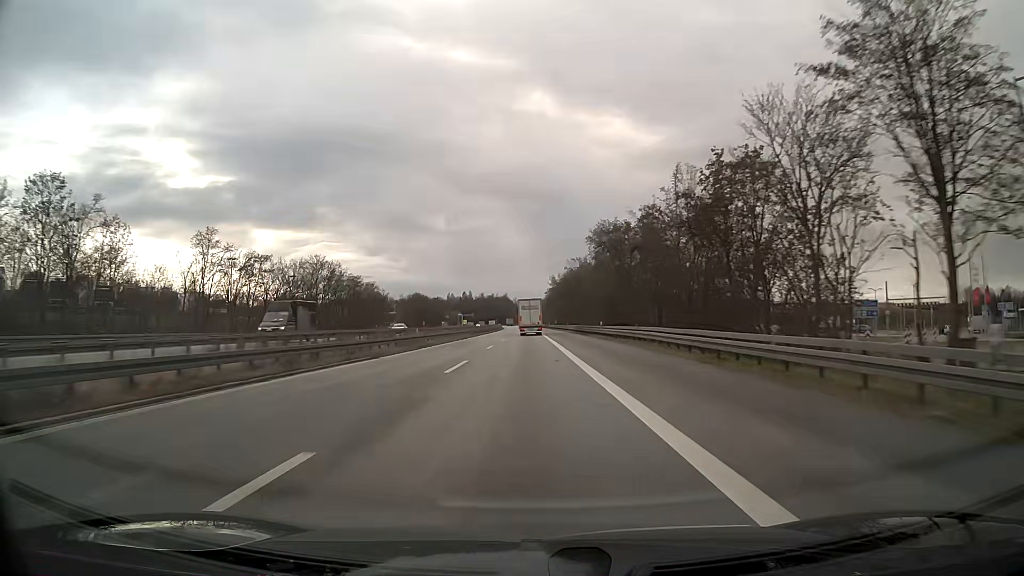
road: motorway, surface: asphalt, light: Day
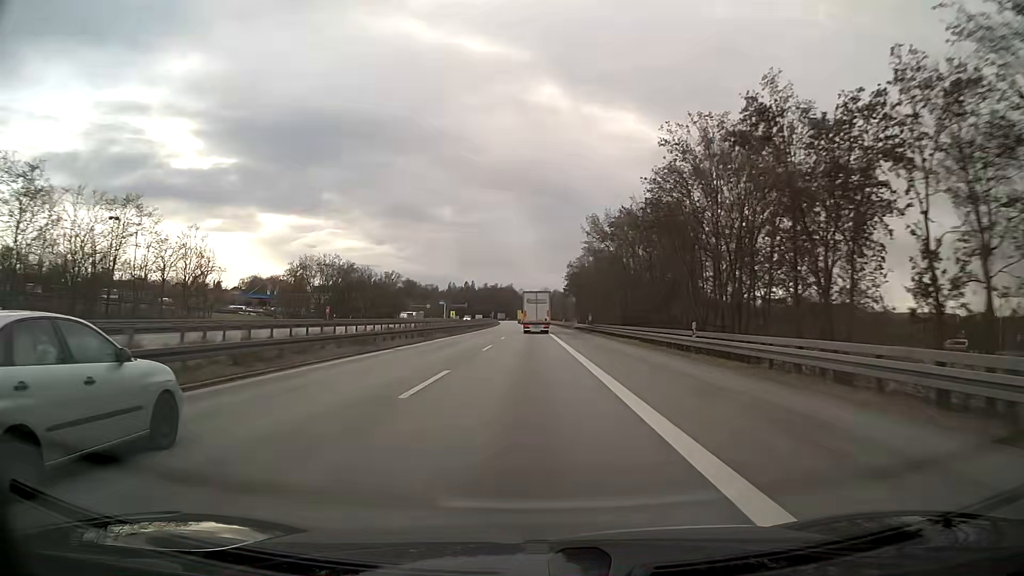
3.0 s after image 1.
(-0.2, +78.6) m; 0°
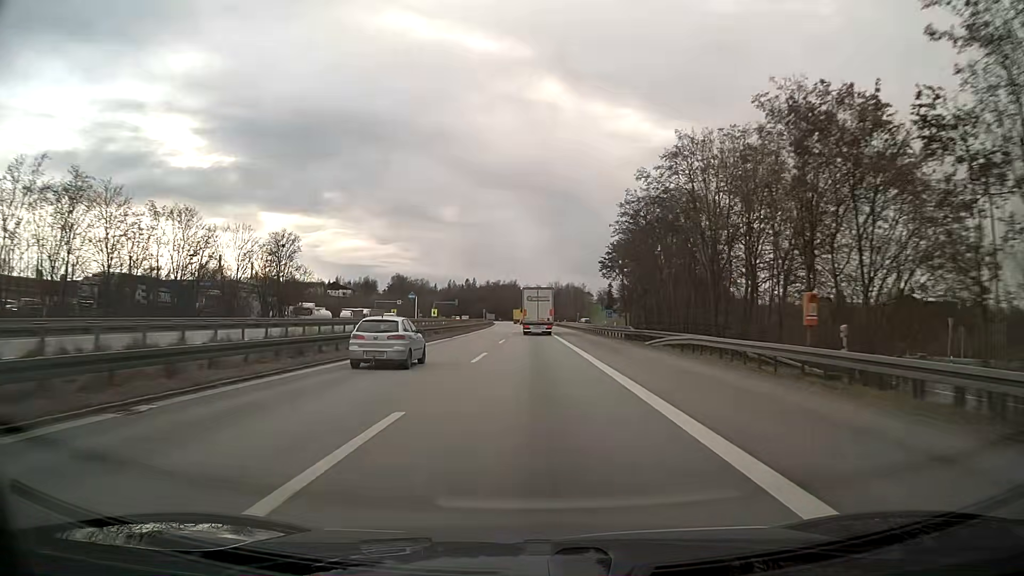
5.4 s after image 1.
(-0.3, +61.6) m; -1°
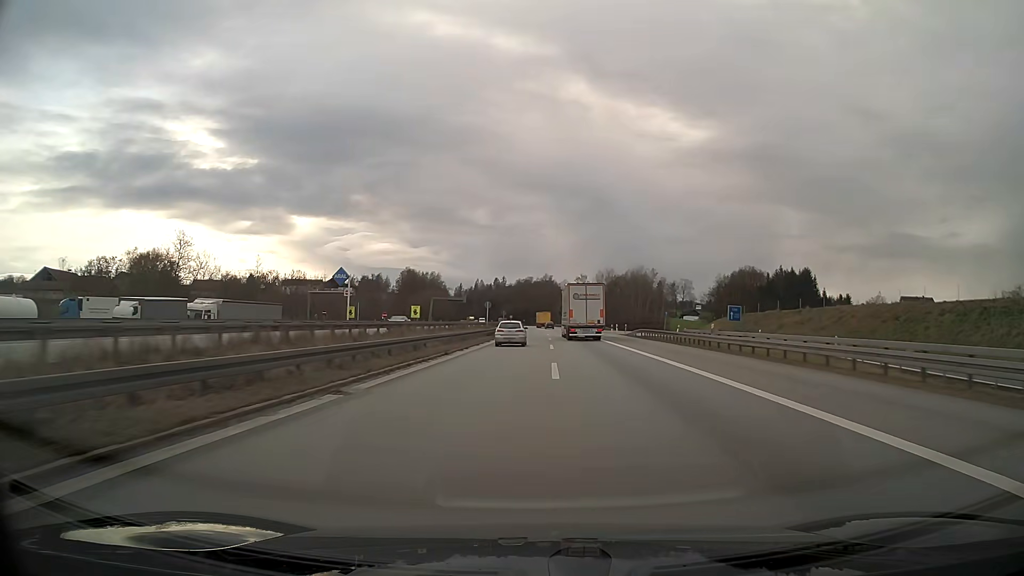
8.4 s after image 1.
(-2.0, +77.0) m; -3°
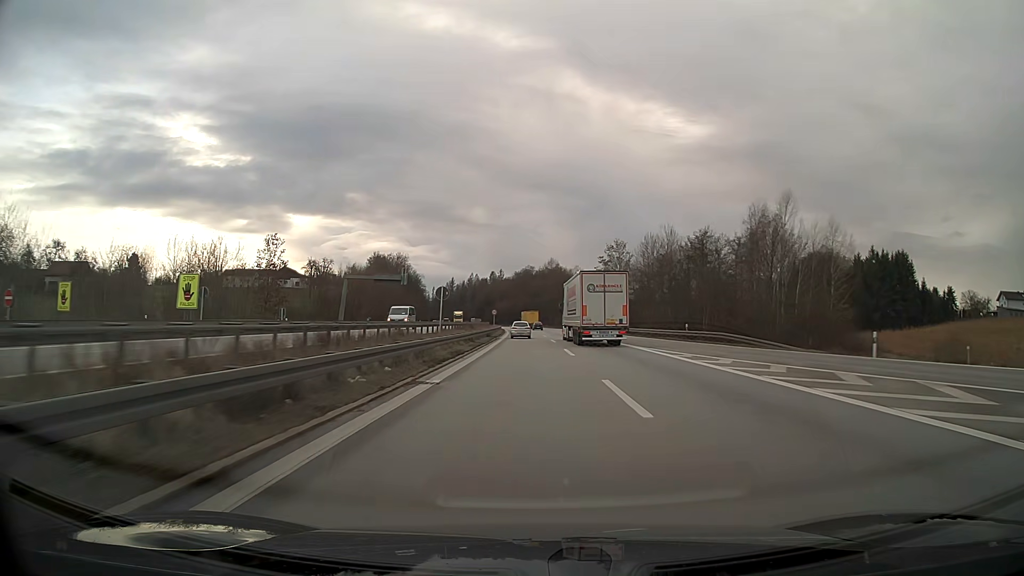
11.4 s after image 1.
(+0.1, +78.2) m; 0°
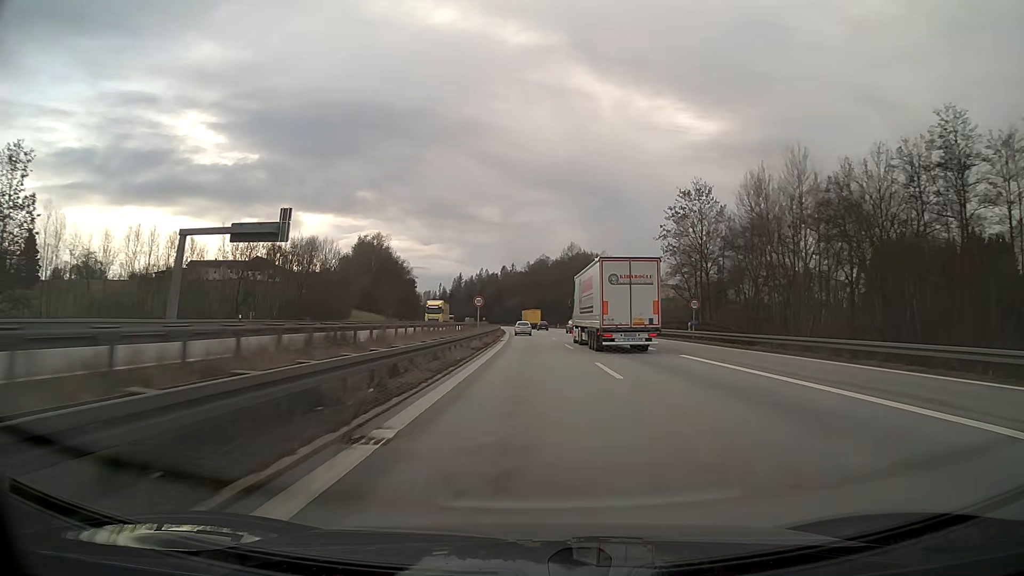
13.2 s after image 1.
(-0.6, +47.2) m; -1°
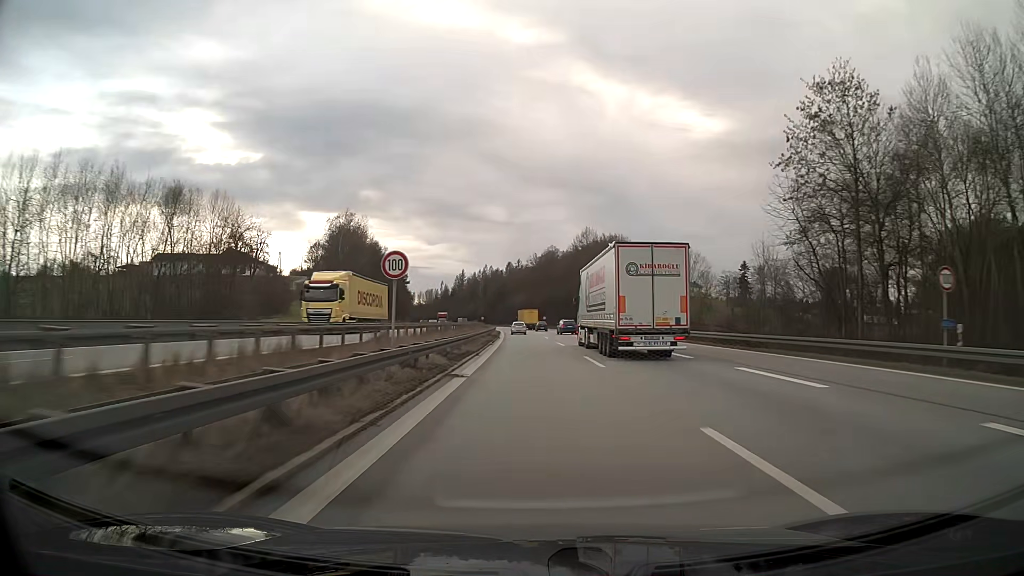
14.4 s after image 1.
(-0.2, +31.6) m; -1°
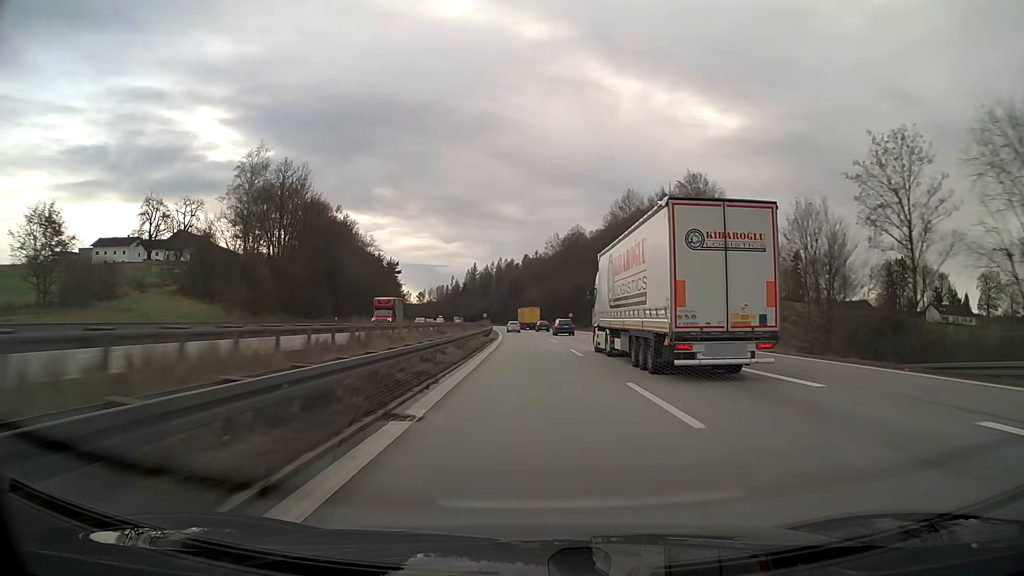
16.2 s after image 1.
(-0.6, +47.4) m; -2°
